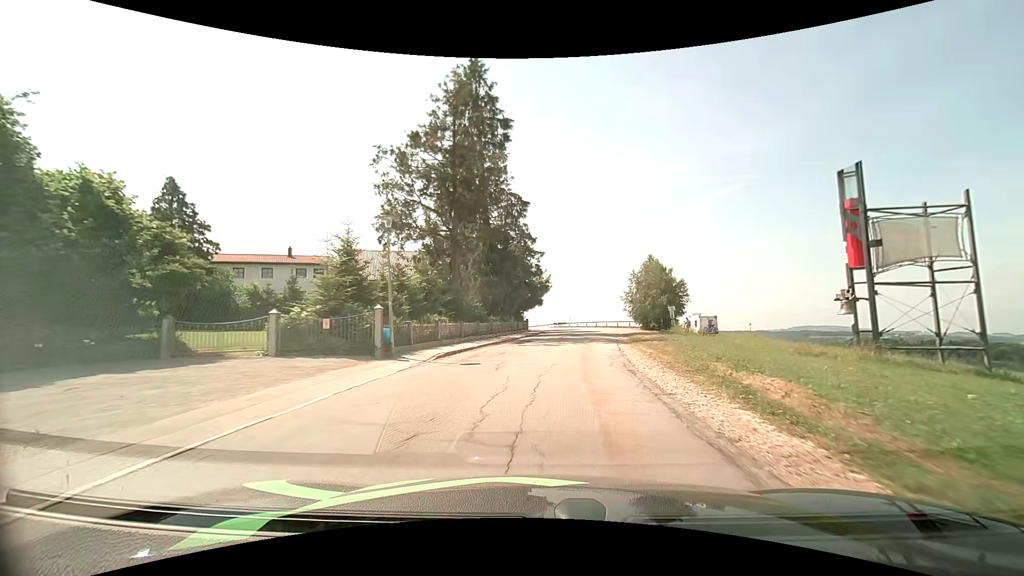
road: unclassified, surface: asphalt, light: Day
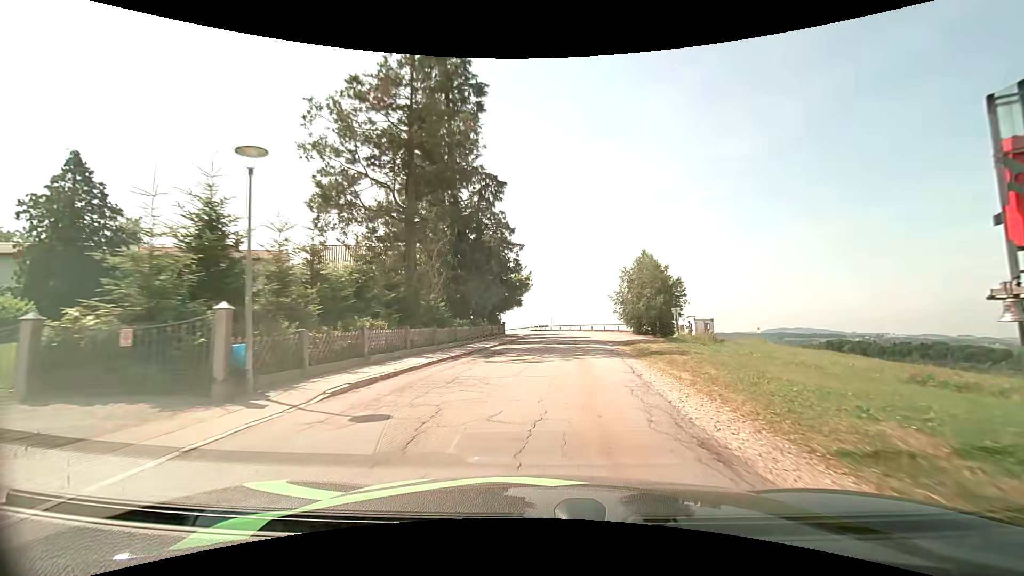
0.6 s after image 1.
(+0.1, +6.4) m; +2°
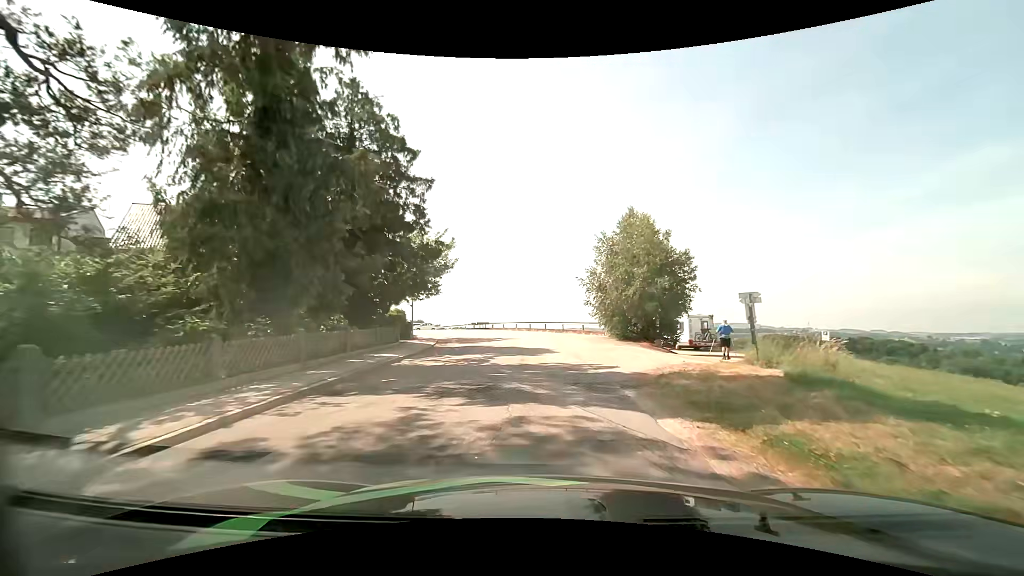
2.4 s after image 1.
(+1.0, +17.4) m; +6°
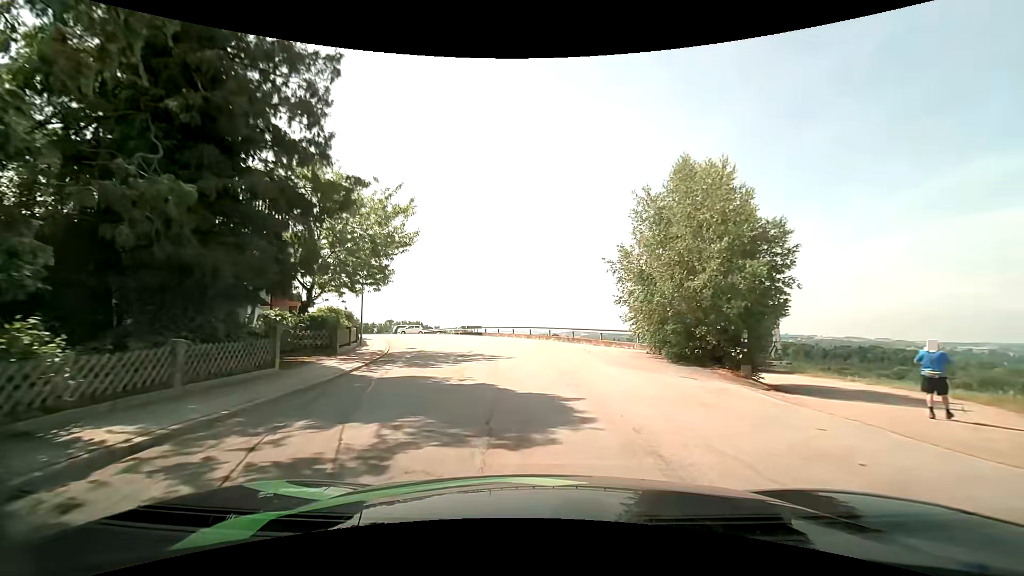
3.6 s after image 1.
(+0.1, +10.6) m; -1°
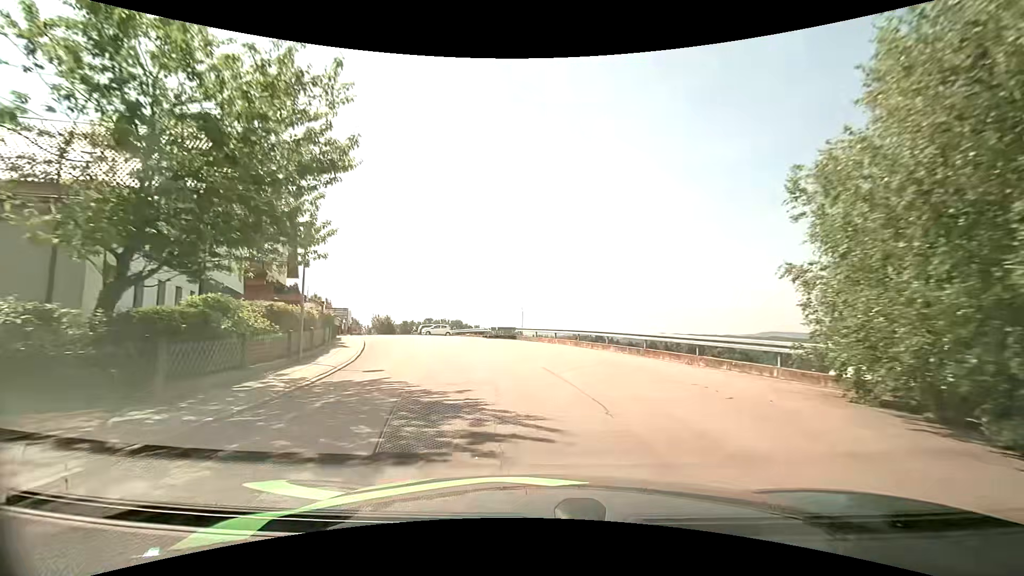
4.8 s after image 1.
(-0.2, +10.8) m; -3°
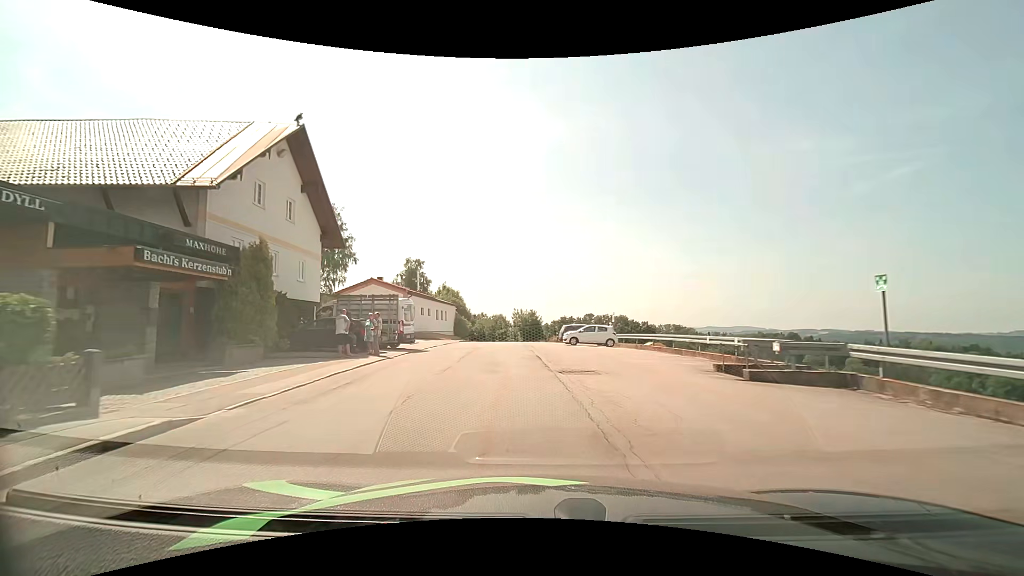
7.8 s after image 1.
(-4.7, +28.3) m; -19°
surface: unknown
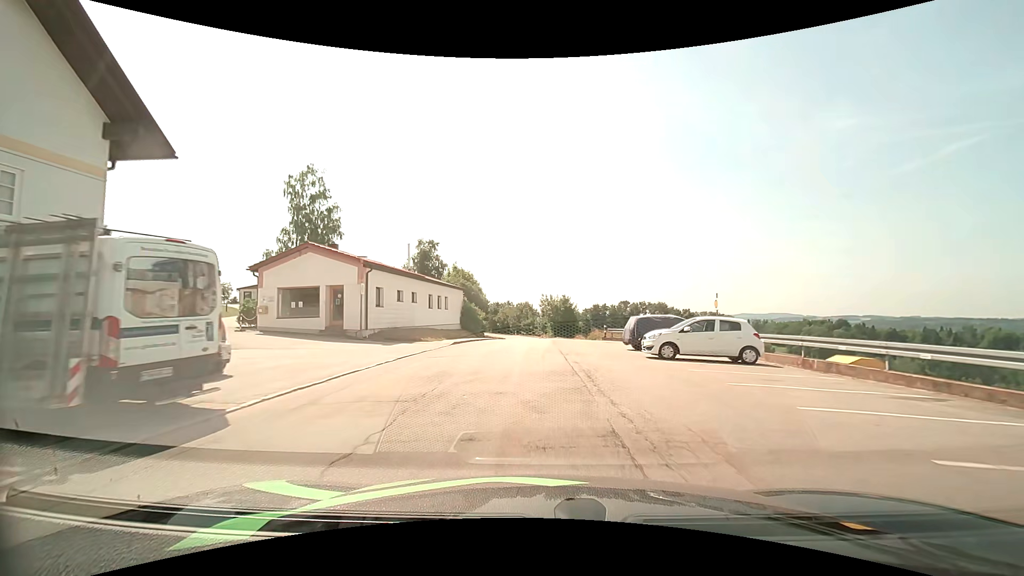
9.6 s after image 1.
(-0.8, +18.0) m; -4°
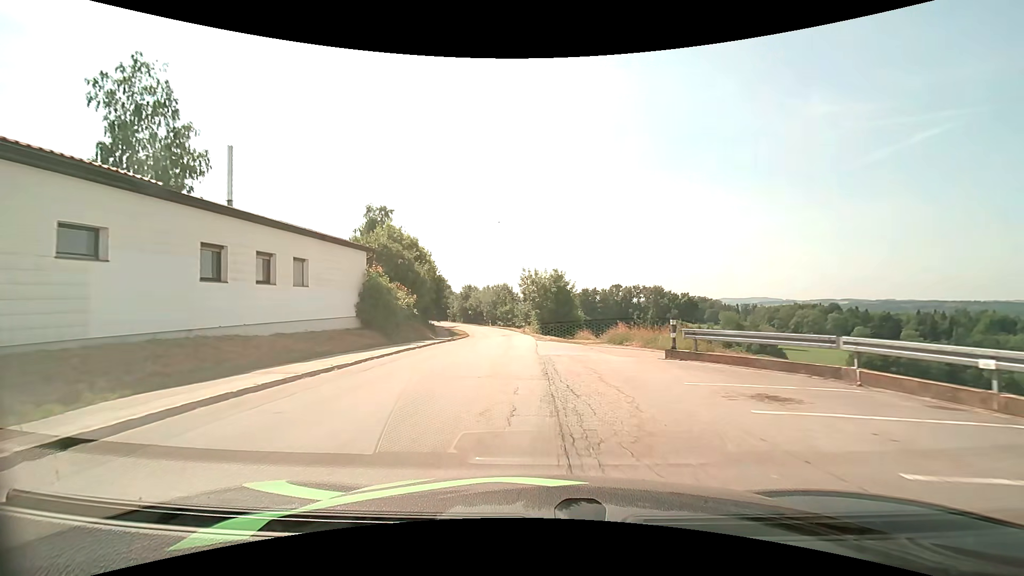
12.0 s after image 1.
(+0.5, +24.6) m; +2°
(0, +10) (-1, +20) (-1, +30) (-2, +40) (-3, +50) (-4, +60) (-6, +70) (-9, +79) (-12, +89) (-16, +98) m
